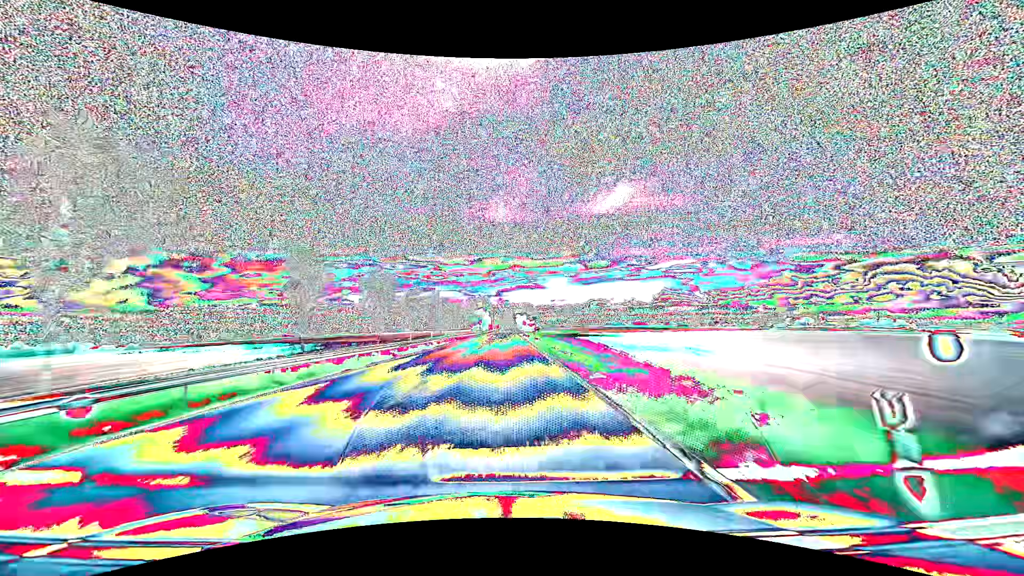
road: primary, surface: asphalt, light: Day
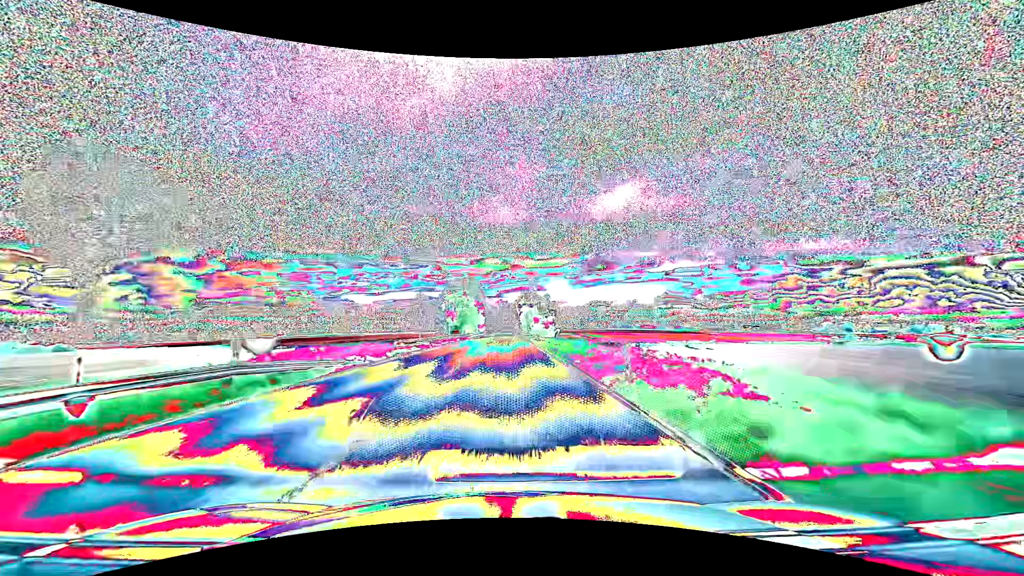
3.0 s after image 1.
(-0.2, +79.2) m; 0°
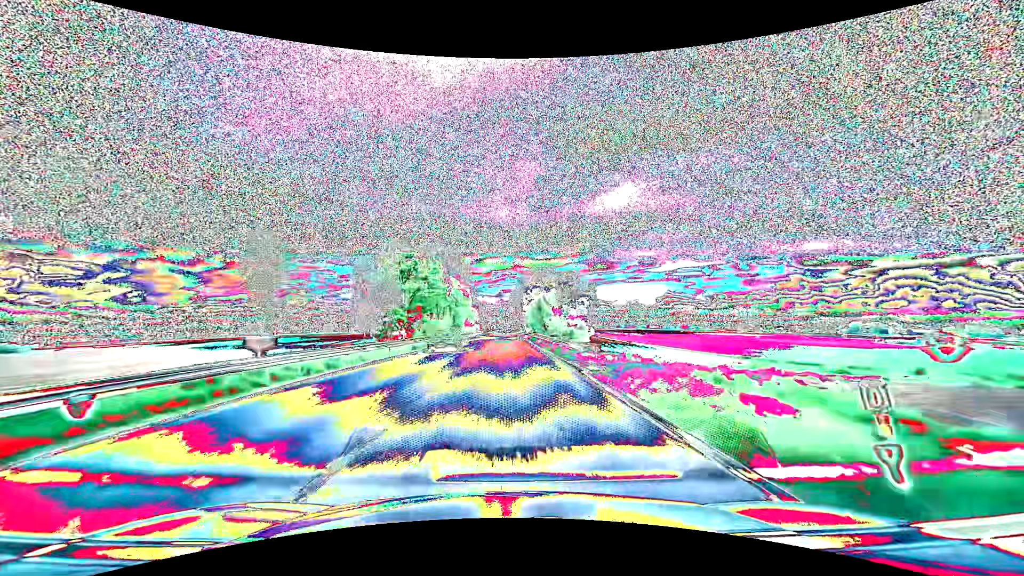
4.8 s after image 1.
(0.0, +47.4) m; 0°
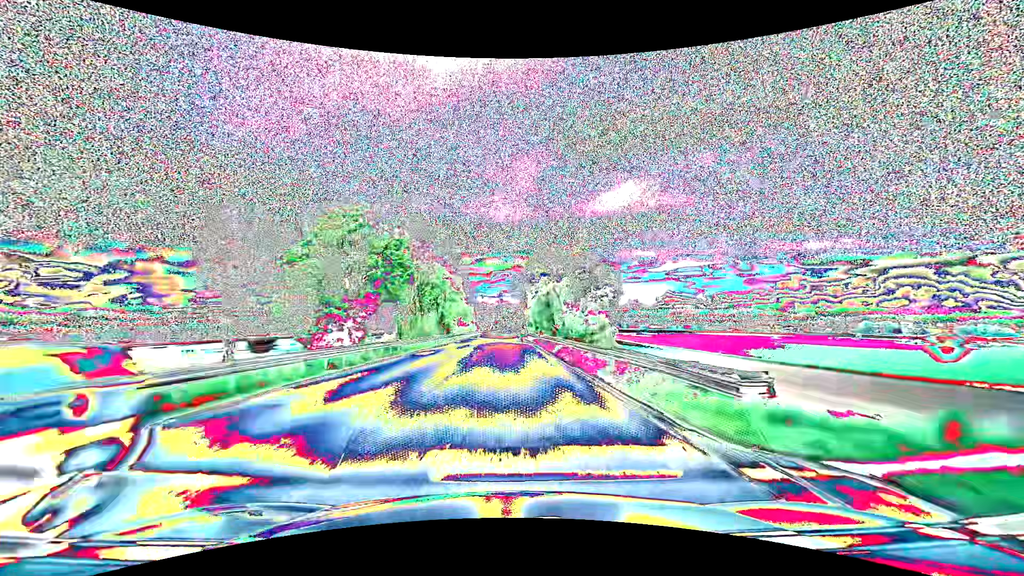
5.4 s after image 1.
(0.0, +15.8) m; 0°
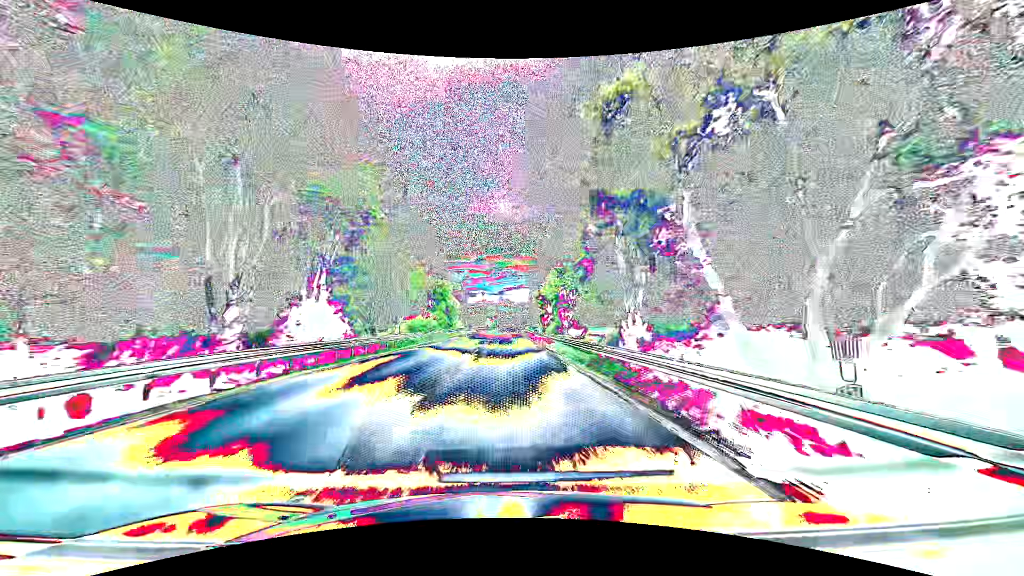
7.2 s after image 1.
(0.0, +47.0) m; 0°
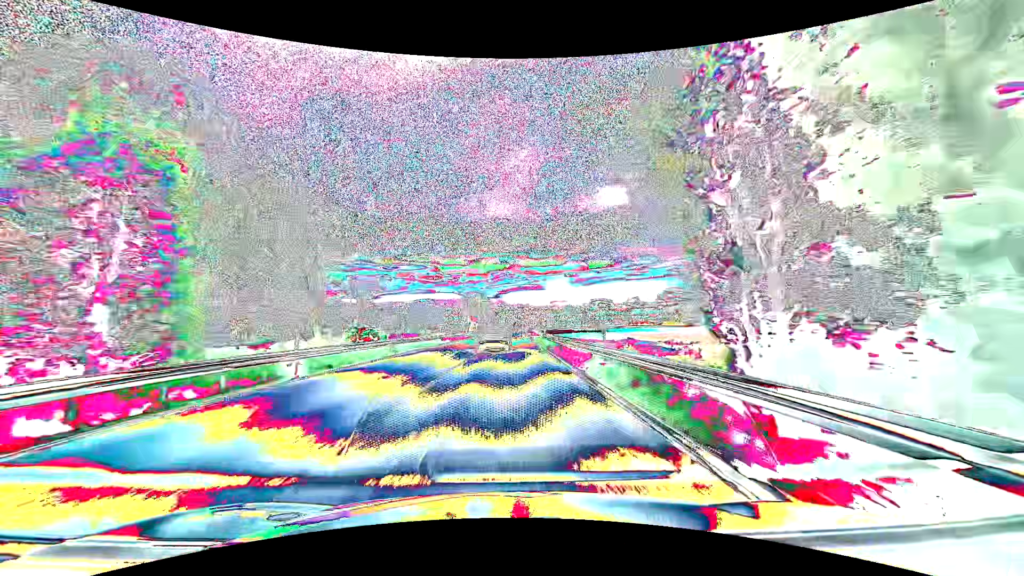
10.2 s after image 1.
(+0.2, +73.2) m; 0°
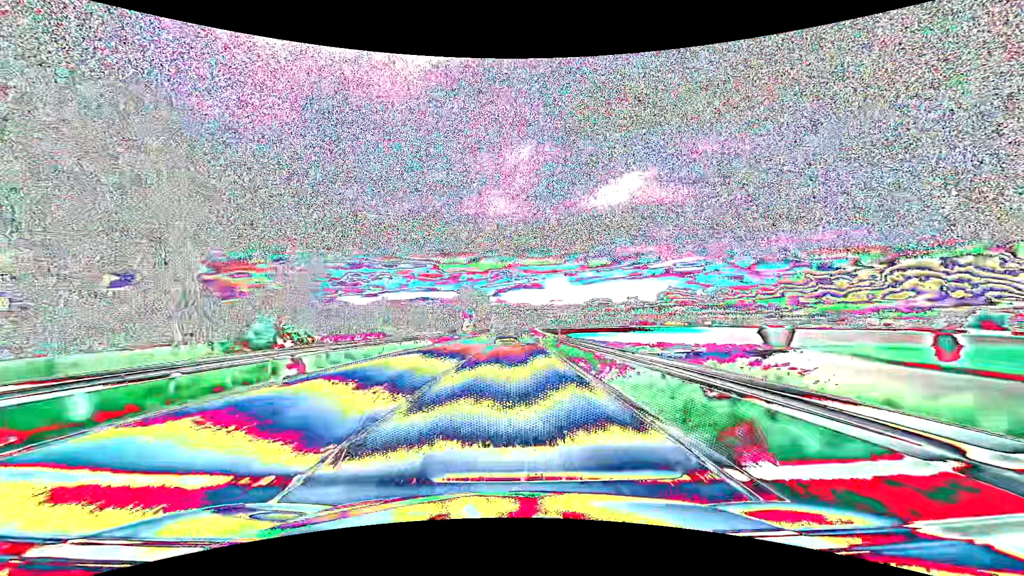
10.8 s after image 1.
(0.0, +13.8) m; -1°
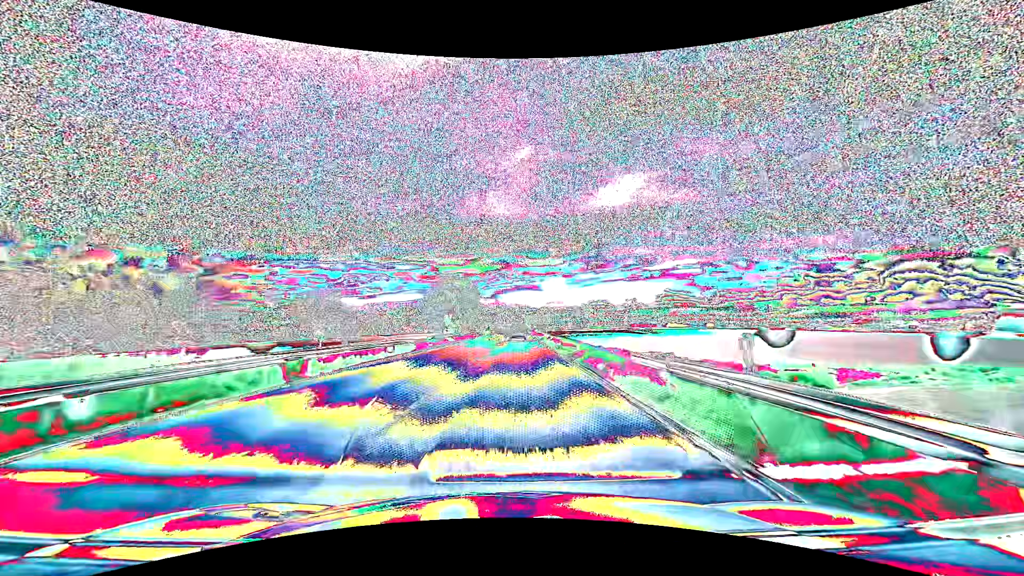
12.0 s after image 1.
(+0.3, +26.9) m; +1°
(0, +10) (0, +20) (0, +30) (+1, +40) (+1, +50) (+1, +60) (+1, +70) (+2, +80) (+2, +90) (+2, +100) m
